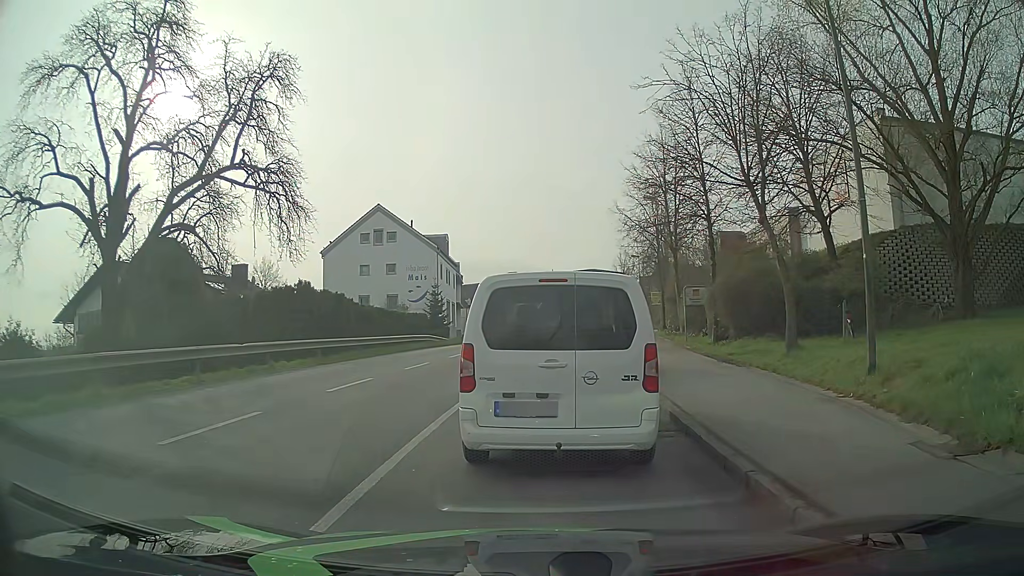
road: tertiary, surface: asphalt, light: Day
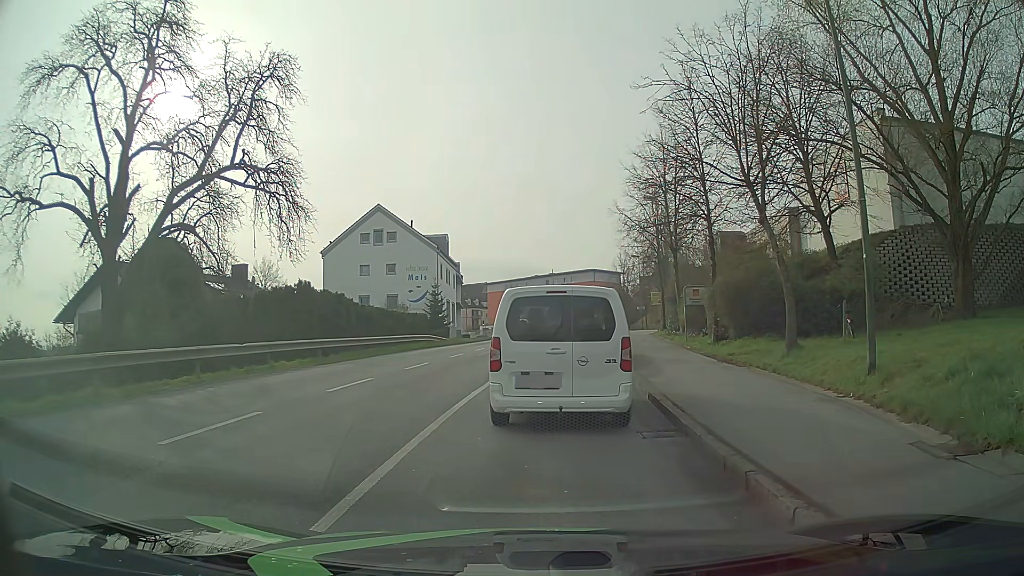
(0.0, 0.0) m; 0°
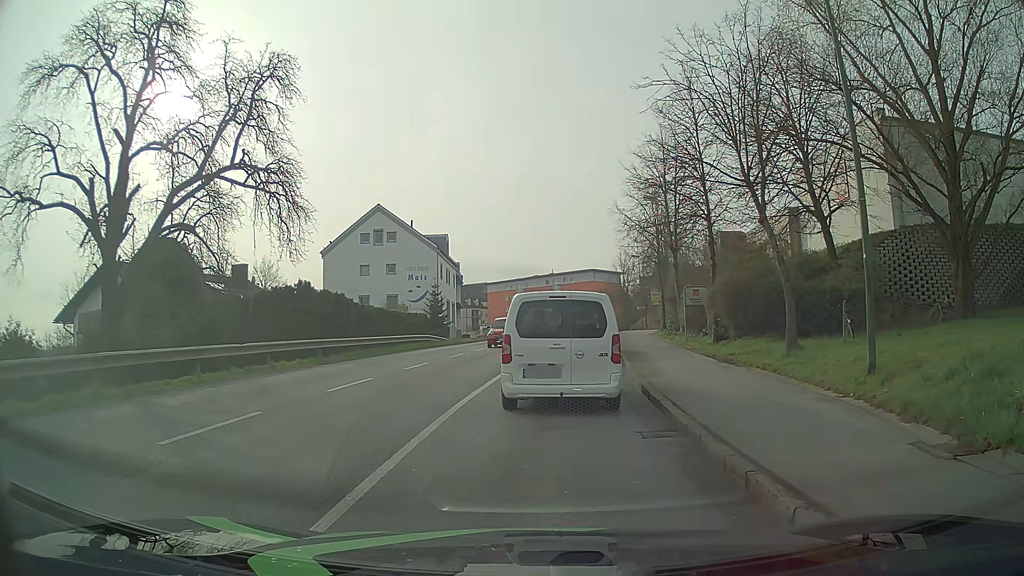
(0.0, 0.0) m; 0°
(+1, +10) (+1, +20) (+3, +30) (+4, +40) (+5, +50) (+7, +60) (+8, +70) (+8, +80) (+8, +90) (+8, +100) m
